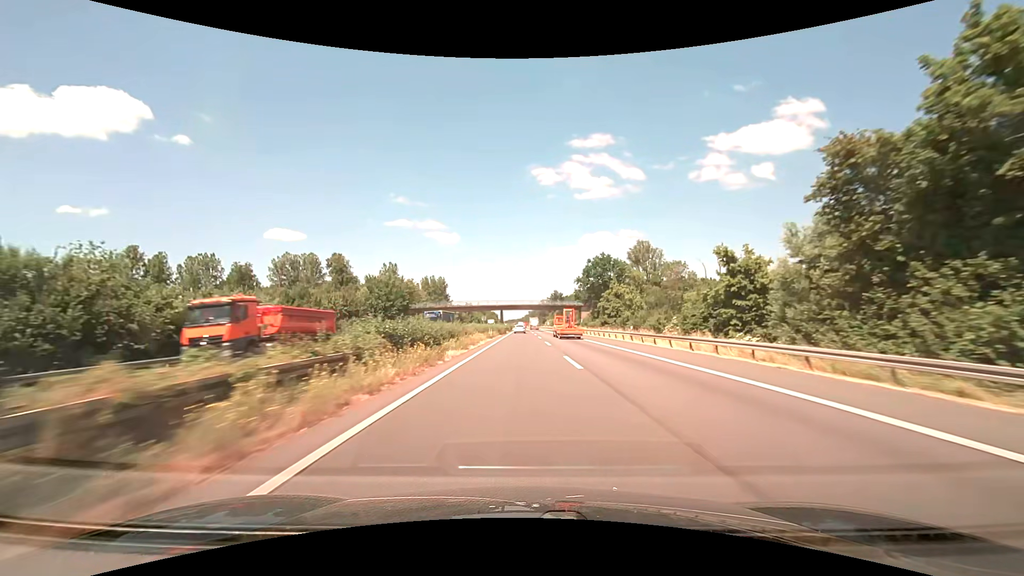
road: motorway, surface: asphalt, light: Day
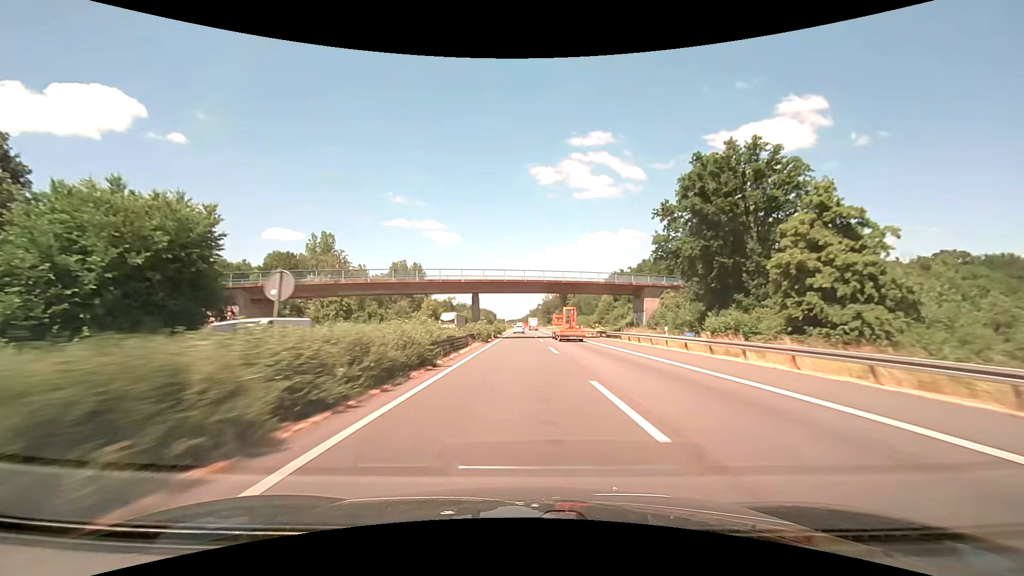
(-0.1, +63.7) m; 0°
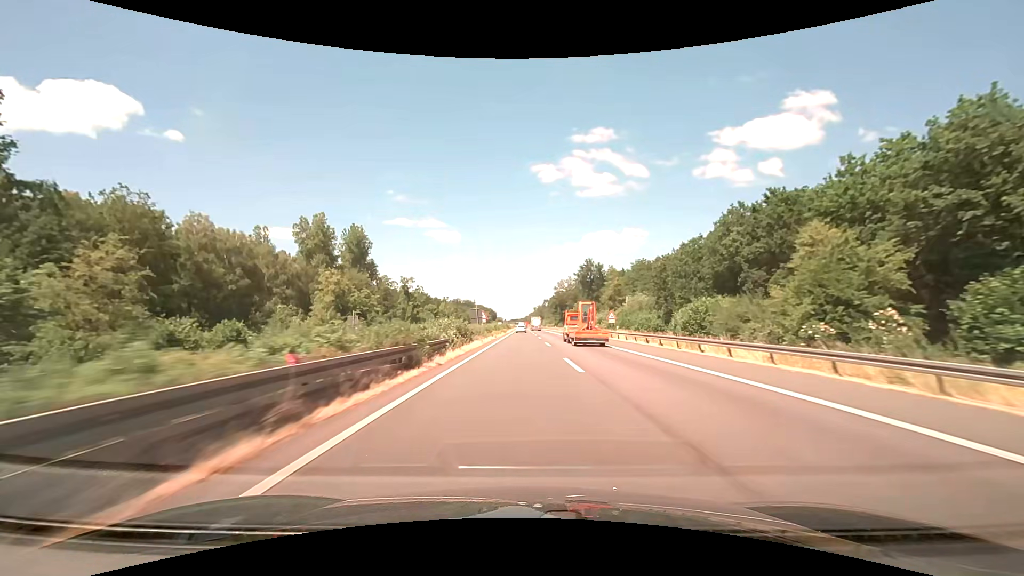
(-0.3, +82.5) m; 0°
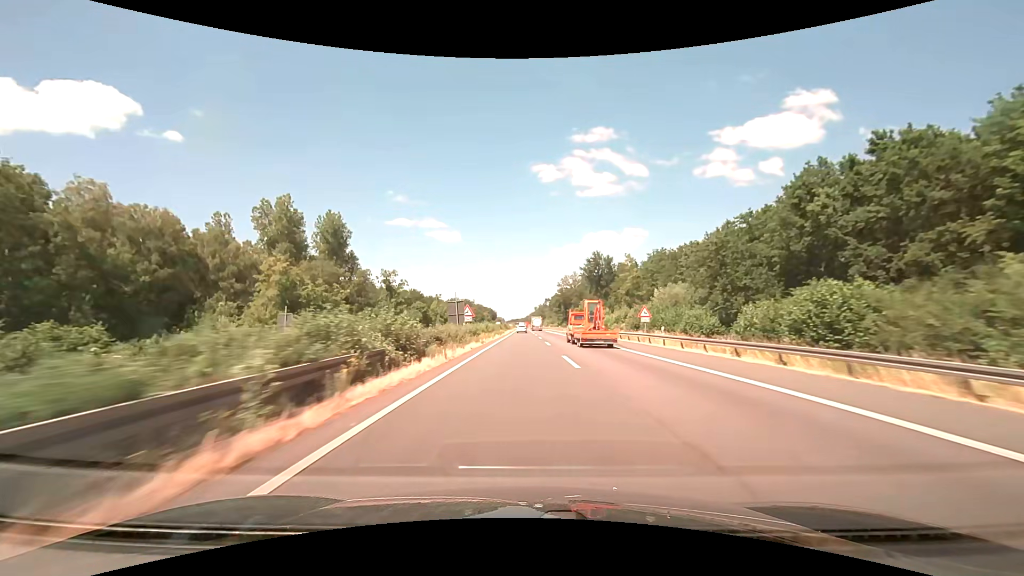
(0.0, +16.8) m; 0°
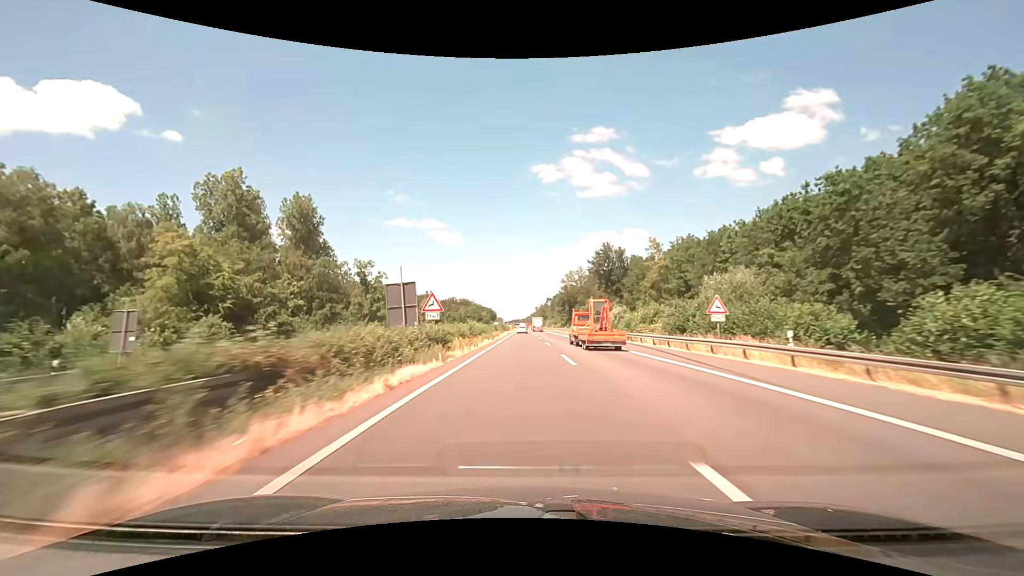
(0.0, +16.9) m; 0°
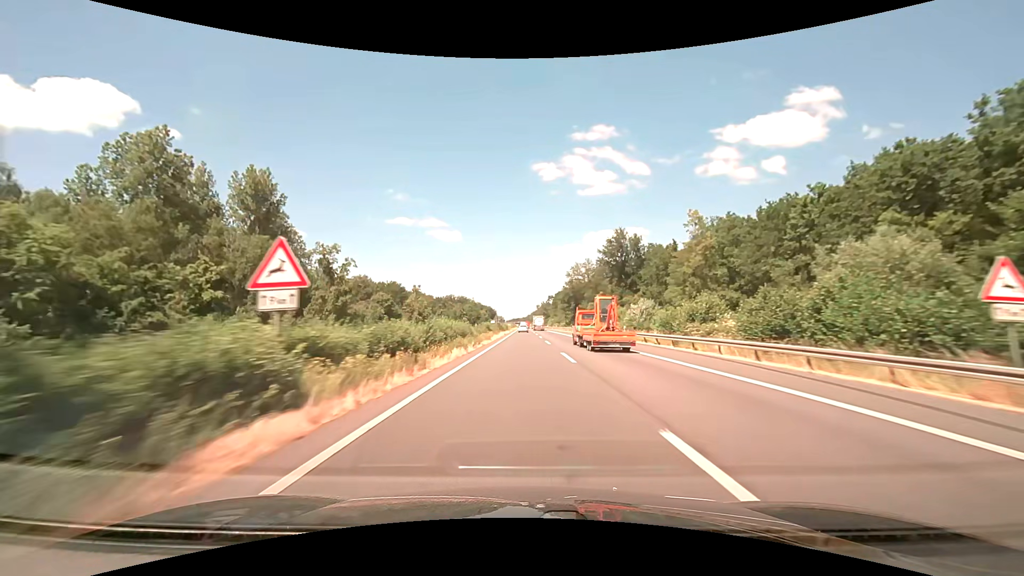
(0.0, +16.9) m; 0°
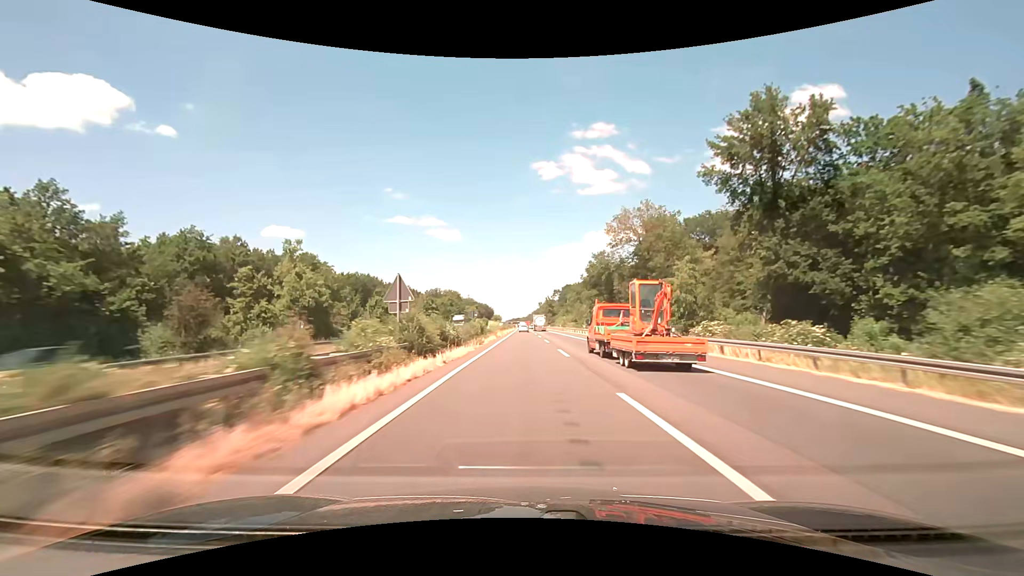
(+0.1, +68.4) m; 0°
